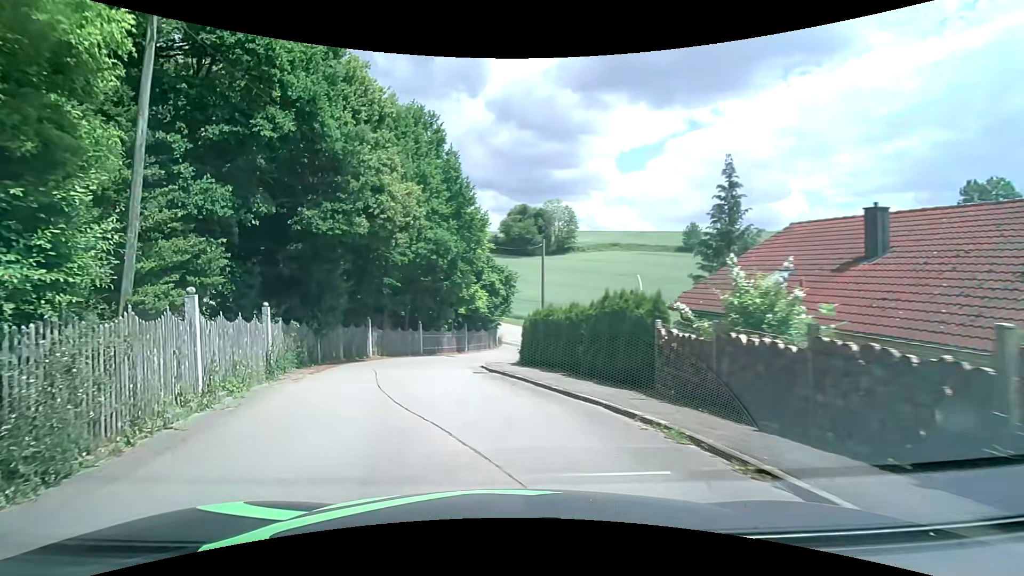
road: residential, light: Day
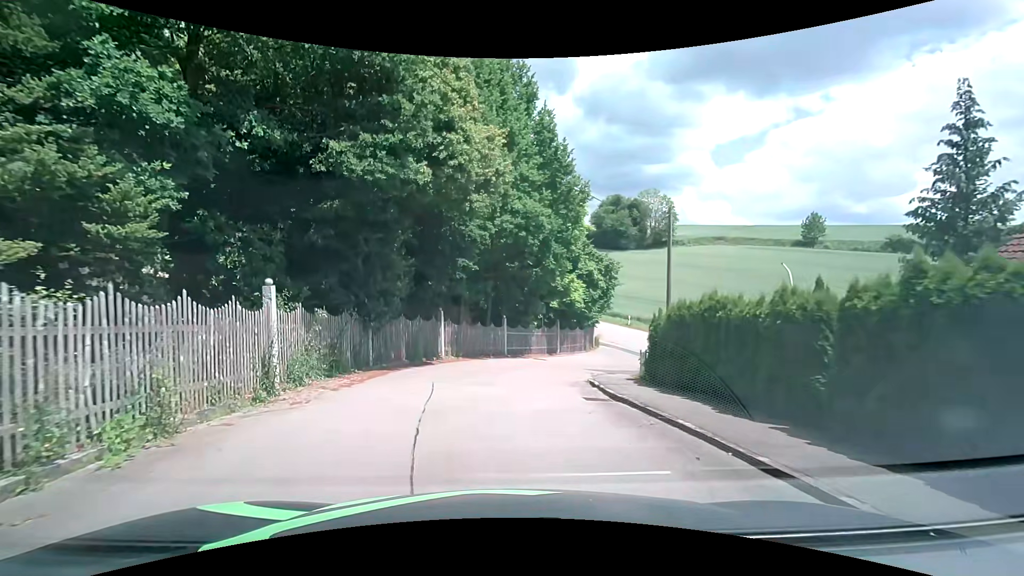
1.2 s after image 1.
(-0.5, +6.5) m; -9°
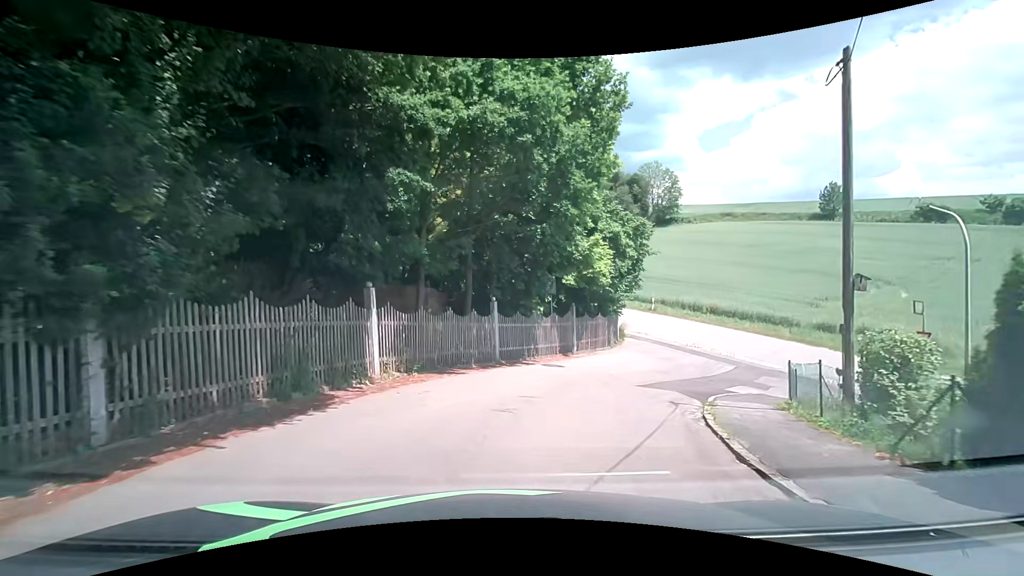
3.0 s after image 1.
(0.0, +10.7) m; +2°
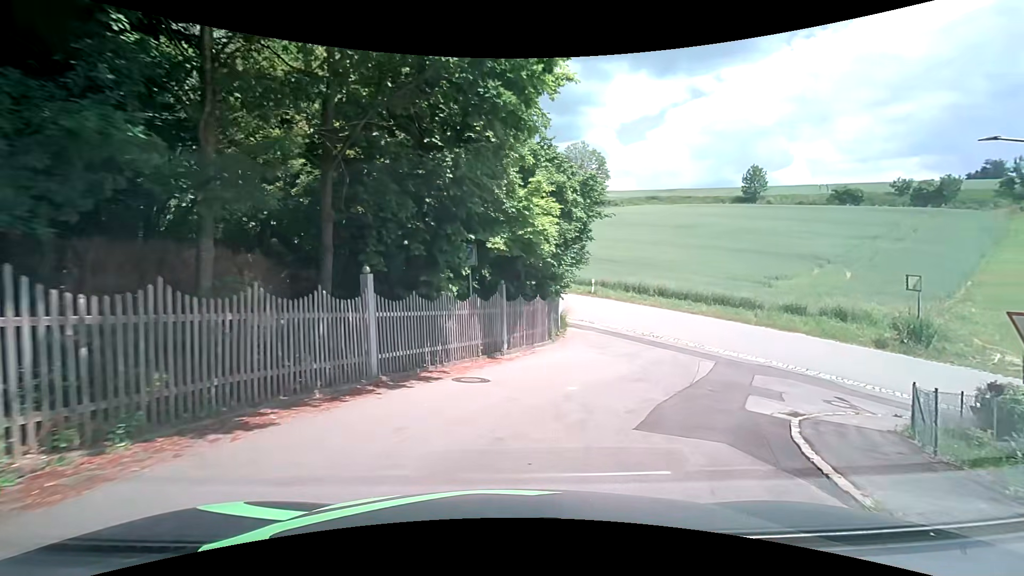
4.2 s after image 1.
(+0.4, +7.1) m; +6°
